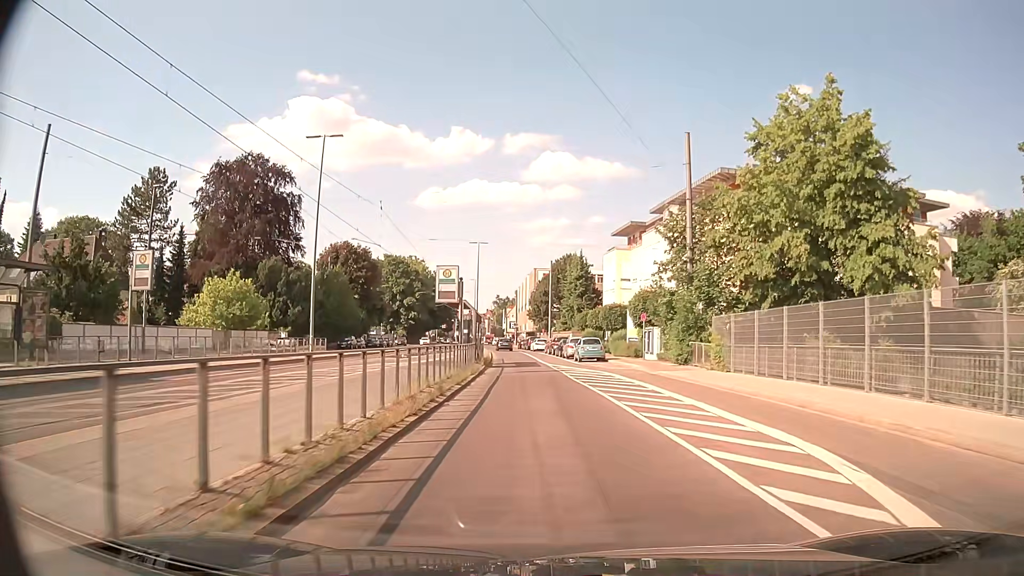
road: secondary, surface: asphalt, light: Day
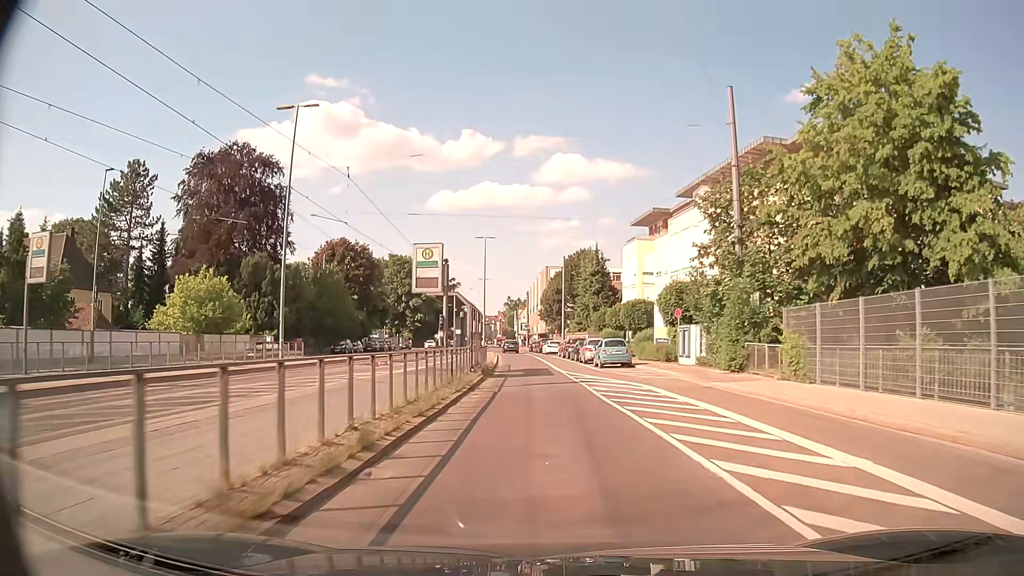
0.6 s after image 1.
(0.0, +7.0) m; -1°
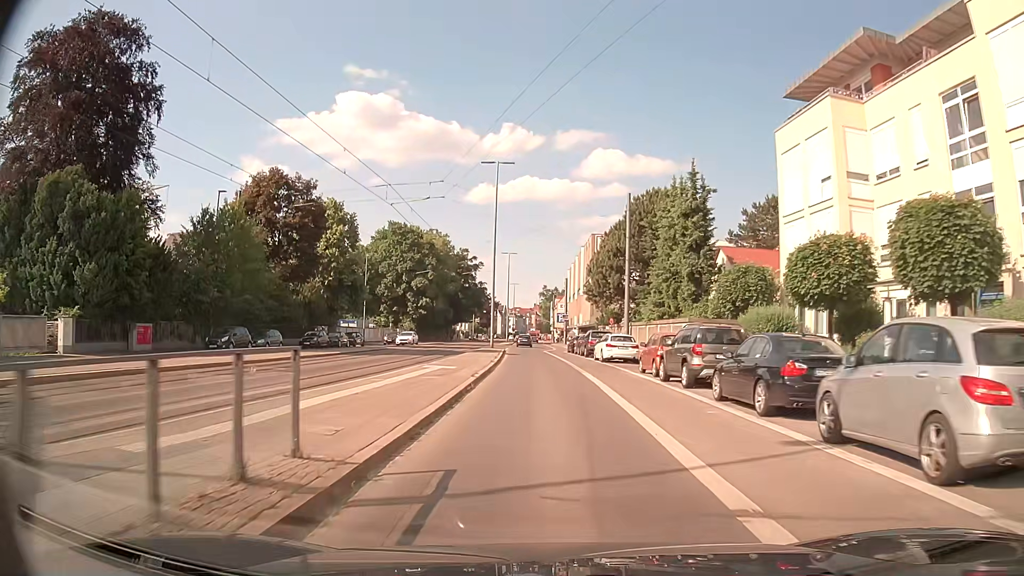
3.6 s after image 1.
(-1.1, +34.8) m; -4°
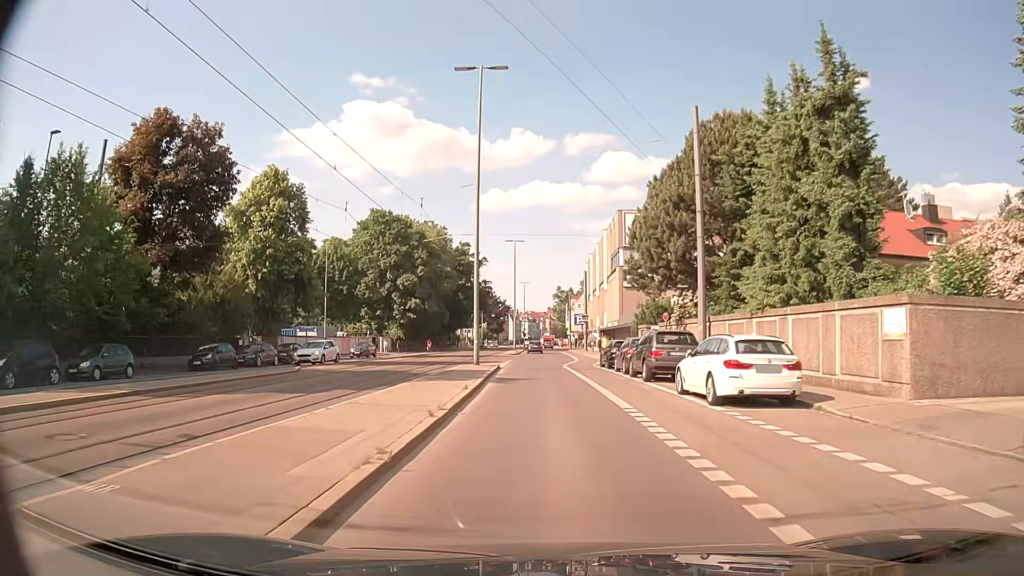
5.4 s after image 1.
(-0.2, +20.3) m; -1°
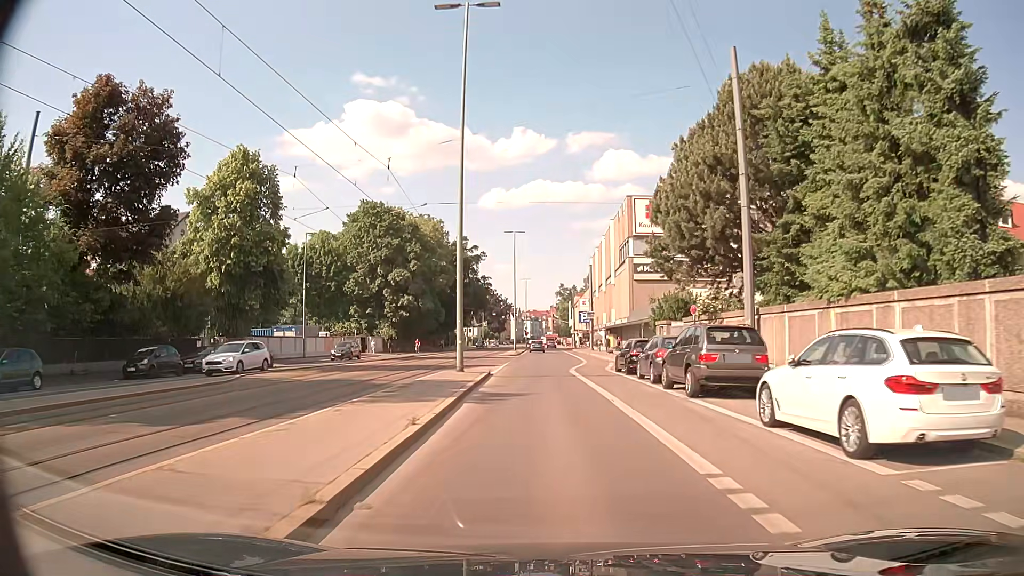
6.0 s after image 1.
(0.0, +6.7) m; -1°
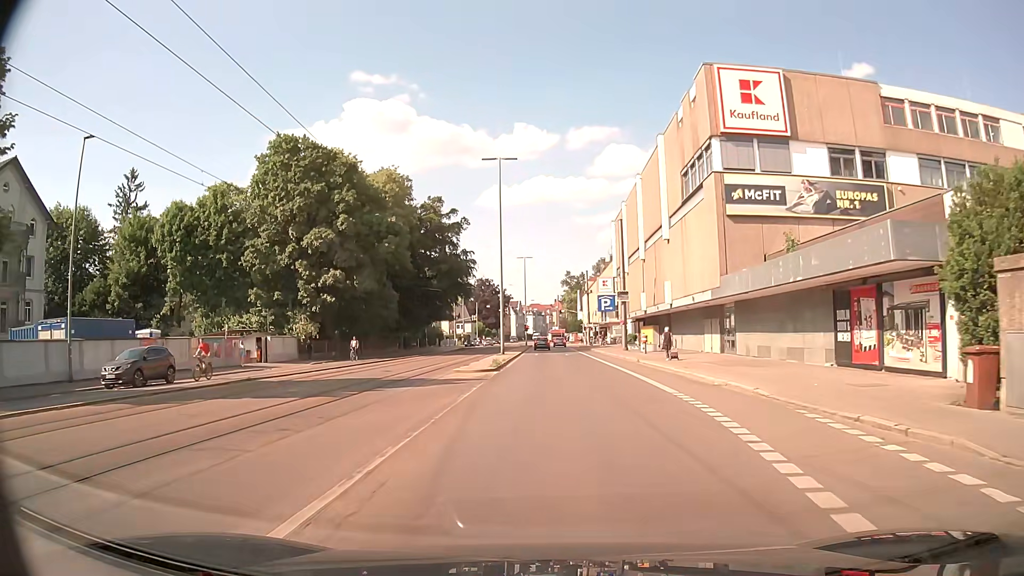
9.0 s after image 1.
(-0.2, +32.6) m; 0°
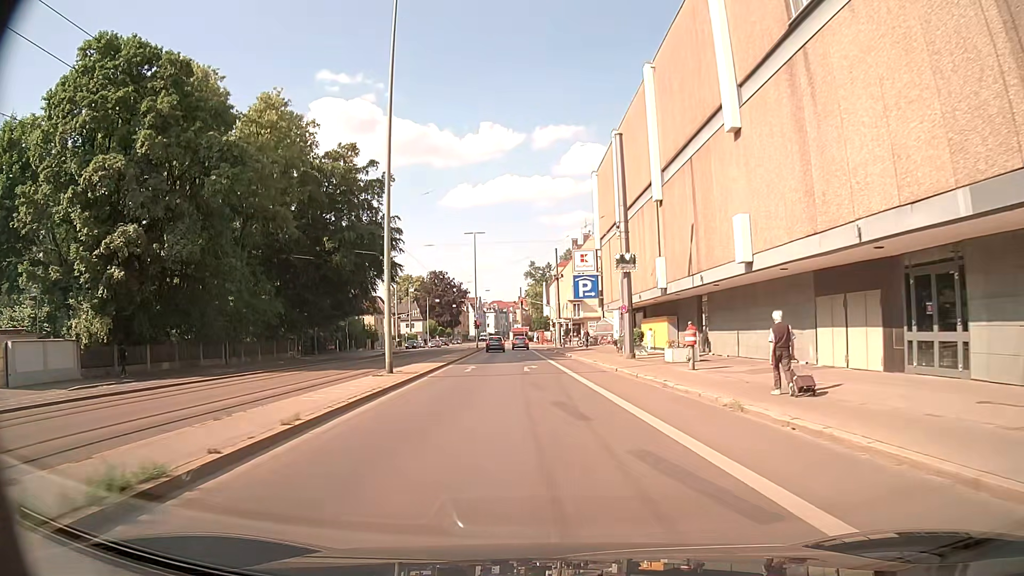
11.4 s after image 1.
(+0.8, +25.4) m; +3°
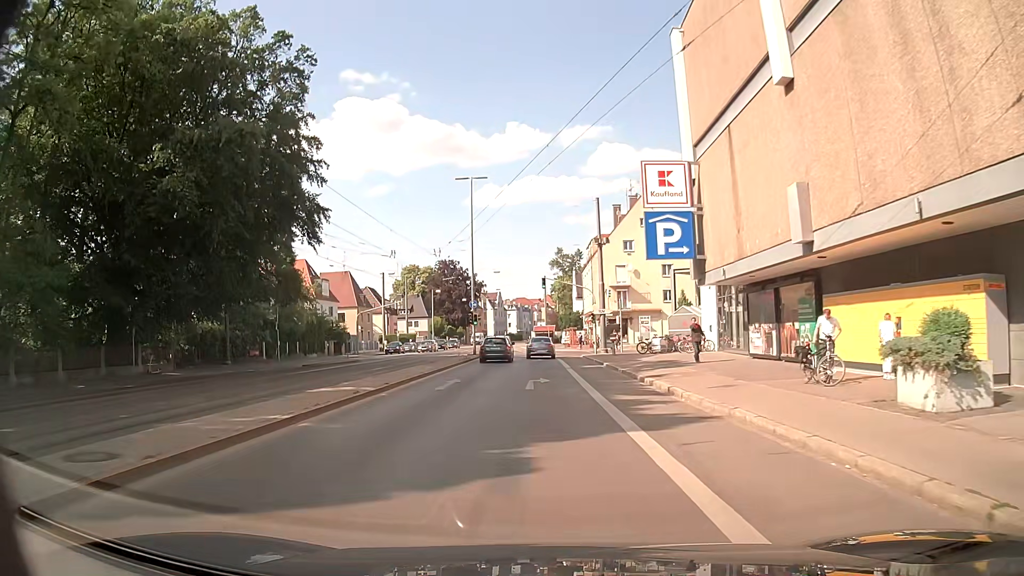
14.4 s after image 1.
(-0.6, +29.2) m; -2°
